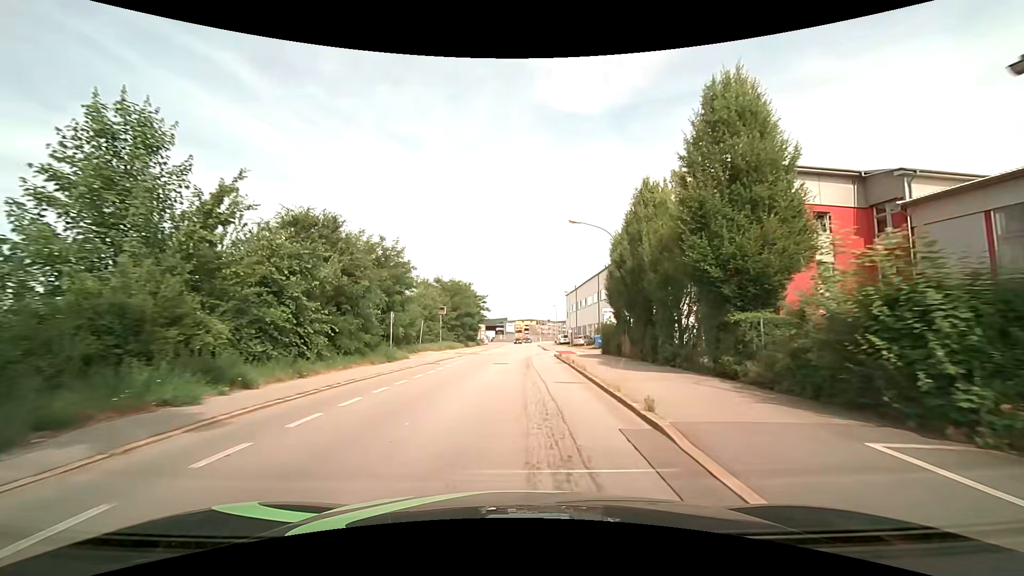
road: residential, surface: asphalt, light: Day
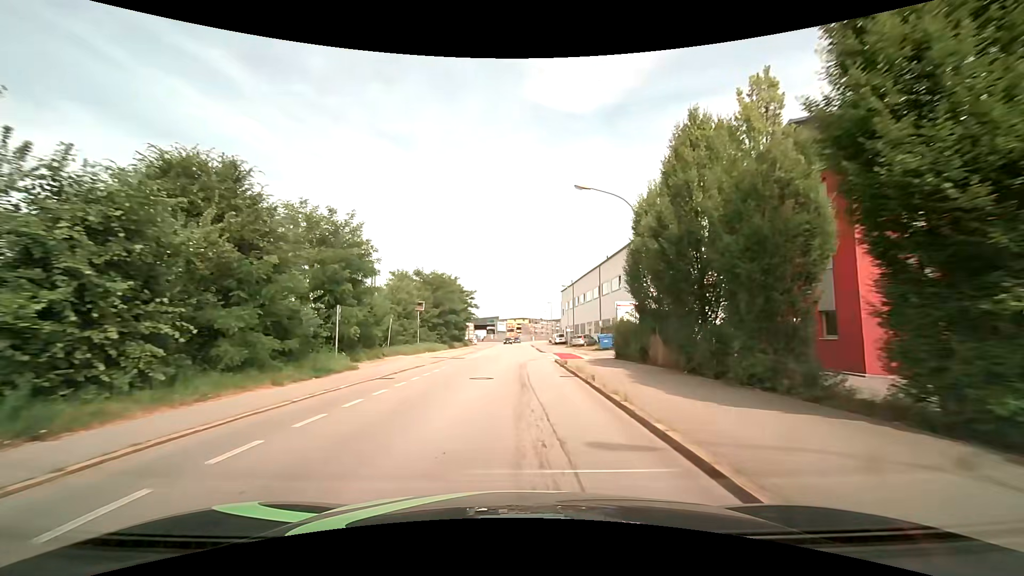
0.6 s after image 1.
(+0.1, +7.7) m; +1°
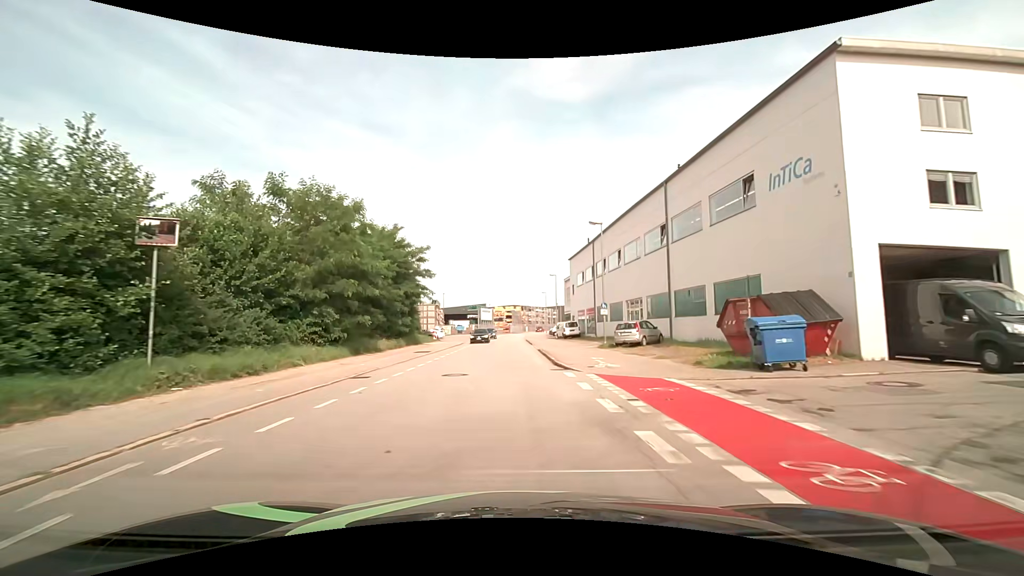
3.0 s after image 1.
(+0.5, +31.0) m; +1°
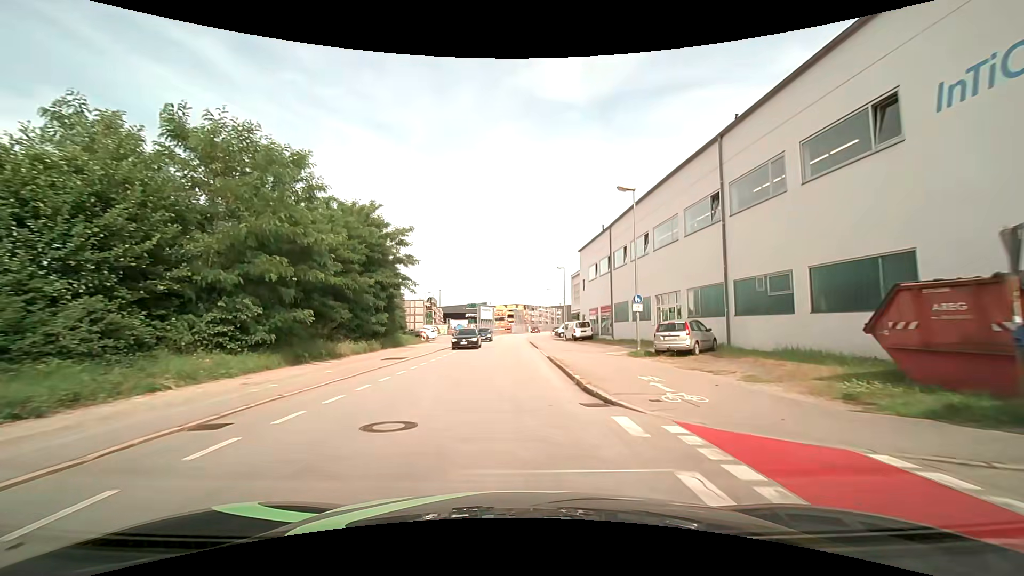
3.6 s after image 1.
(0.0, +7.7) m; 0°
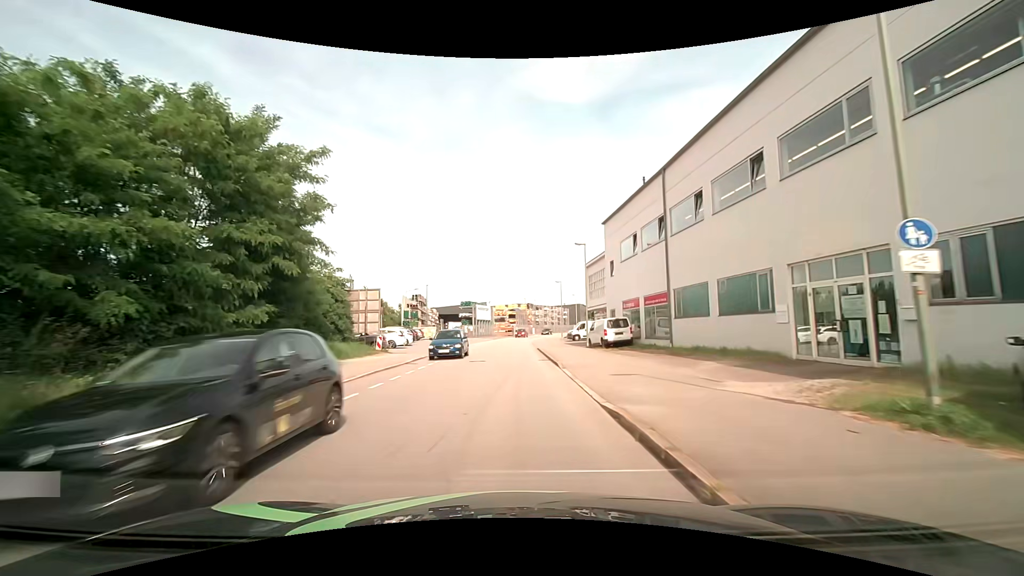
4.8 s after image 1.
(0.0, +15.3) m; 0°
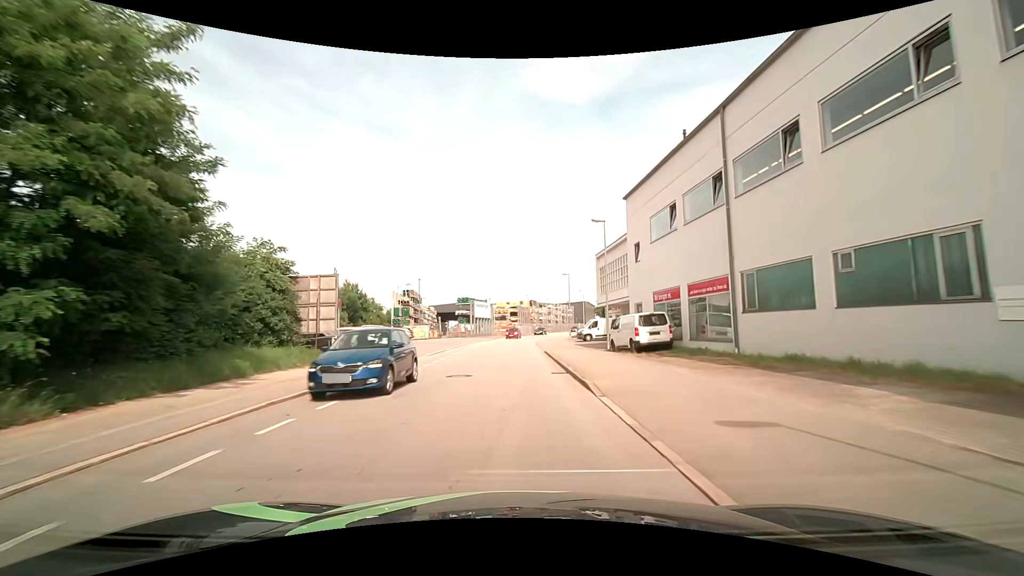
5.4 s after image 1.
(0.0, +7.6) m; 0°
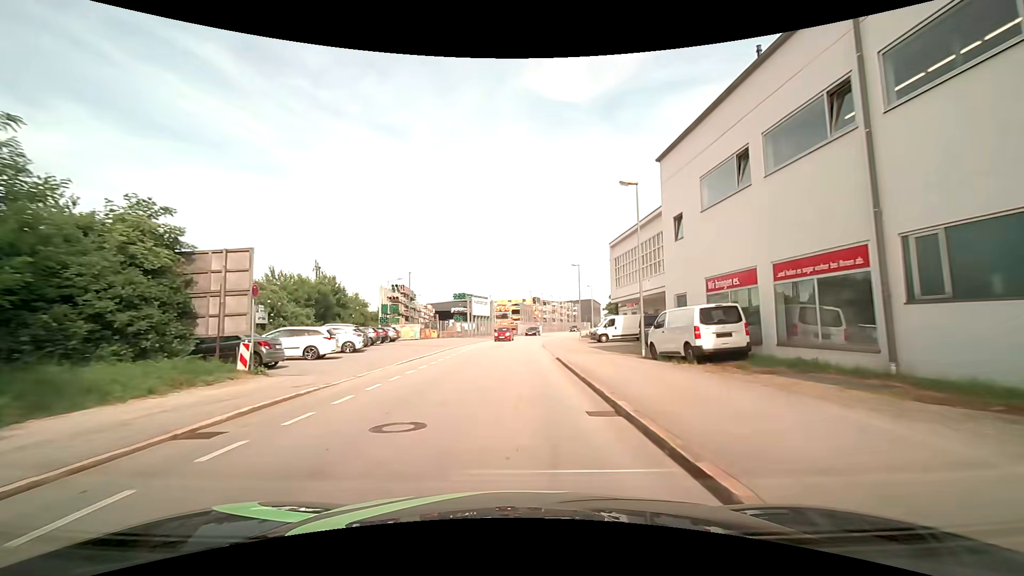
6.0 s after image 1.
(-0.1, +7.6) m; -1°
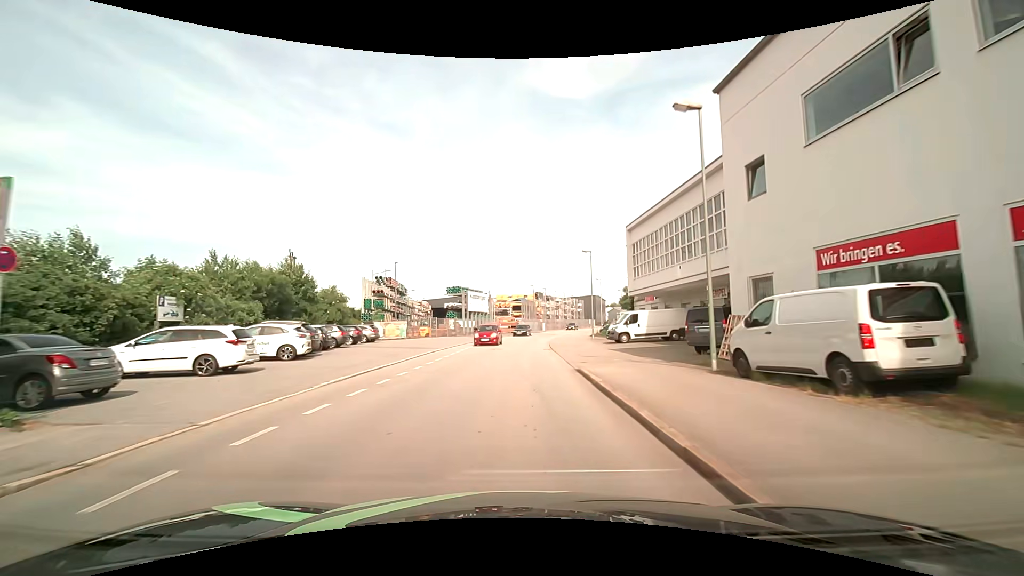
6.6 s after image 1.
(0.0, +7.6) m; 0°
(0, +10) (0, +20) (+1, +30) (+1, +40) (+2, +50) (+4, +60) (+6, +70) (+9, +79) (+12, +89) (+15, +98) m
